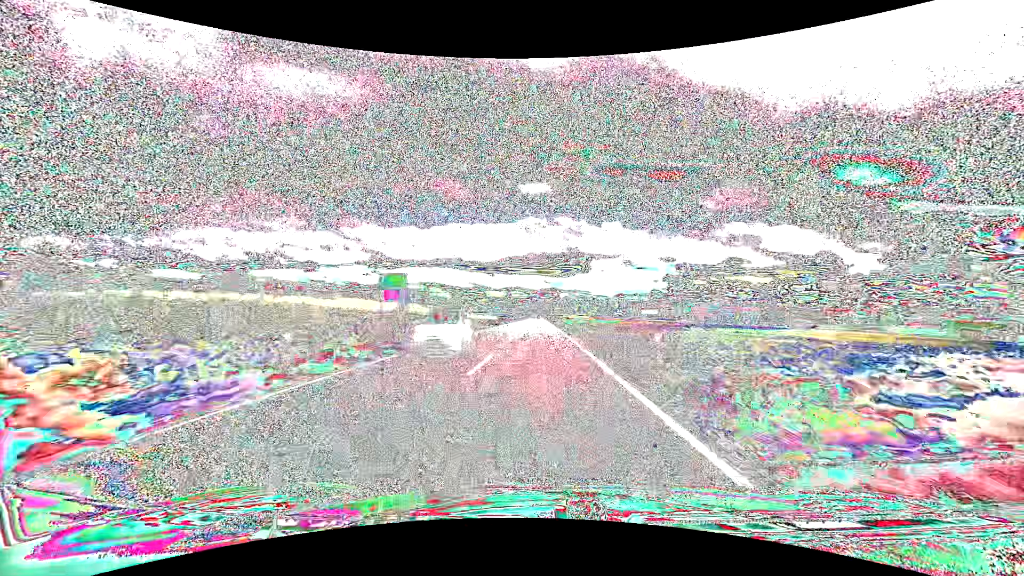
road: tertiary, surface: asphalt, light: Day
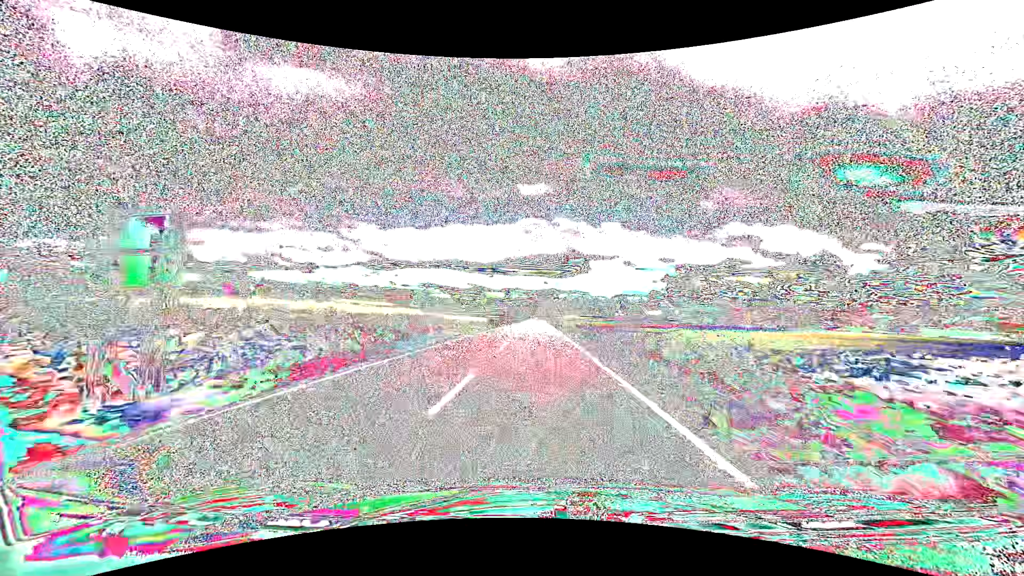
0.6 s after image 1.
(0.0, +16.6) m; 0°
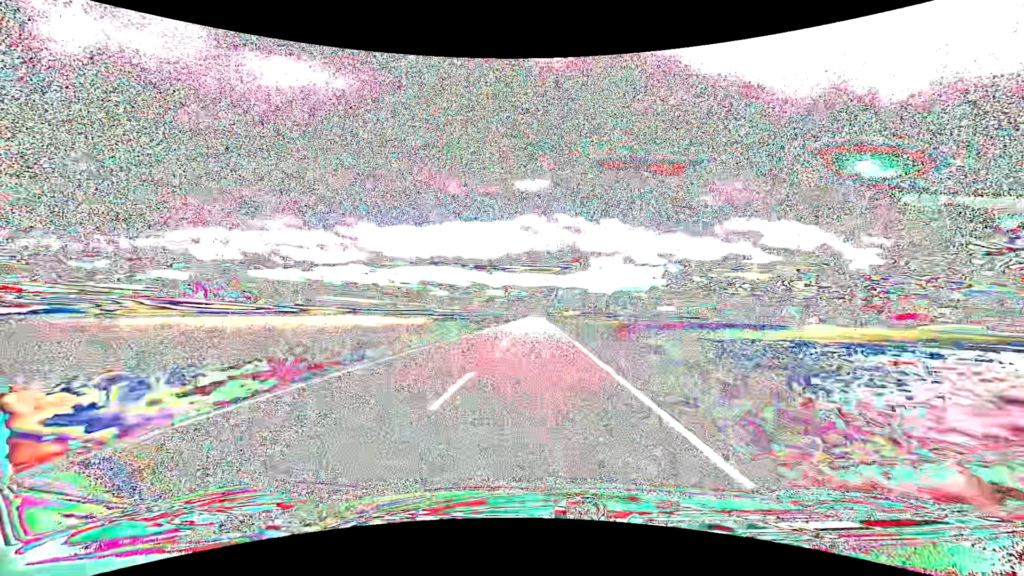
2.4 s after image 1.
(+0.1, +49.5) m; 0°
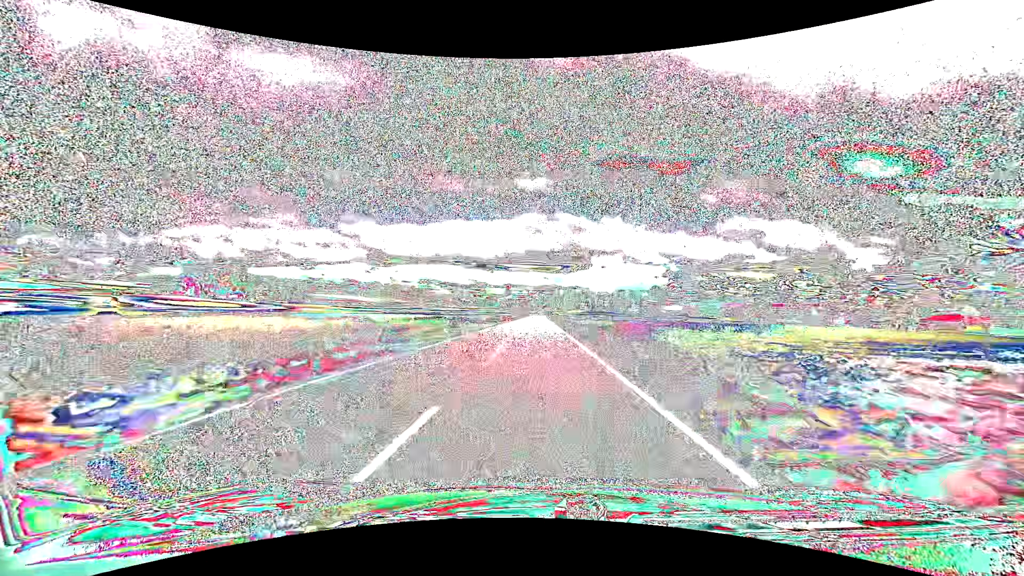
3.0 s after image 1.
(0.0, +16.3) m; 0°
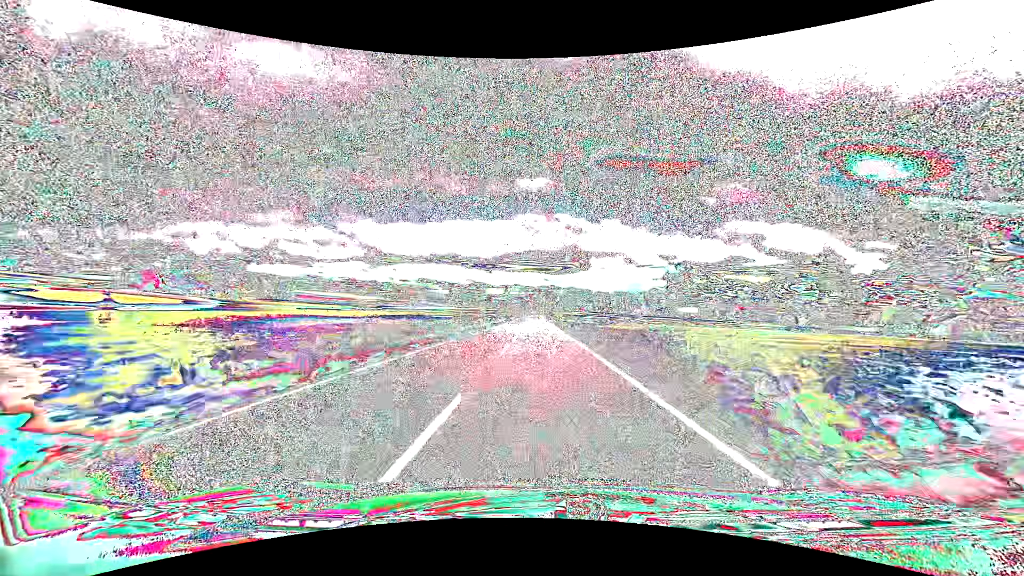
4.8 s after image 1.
(-0.1, +49.2) m; 0°
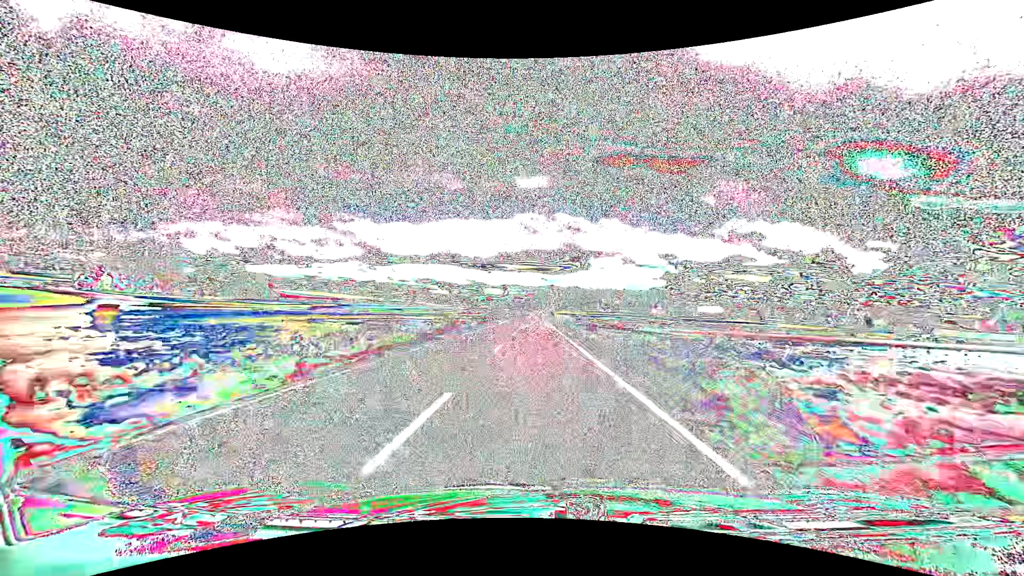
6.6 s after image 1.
(+0.1, +49.4) m; 0°
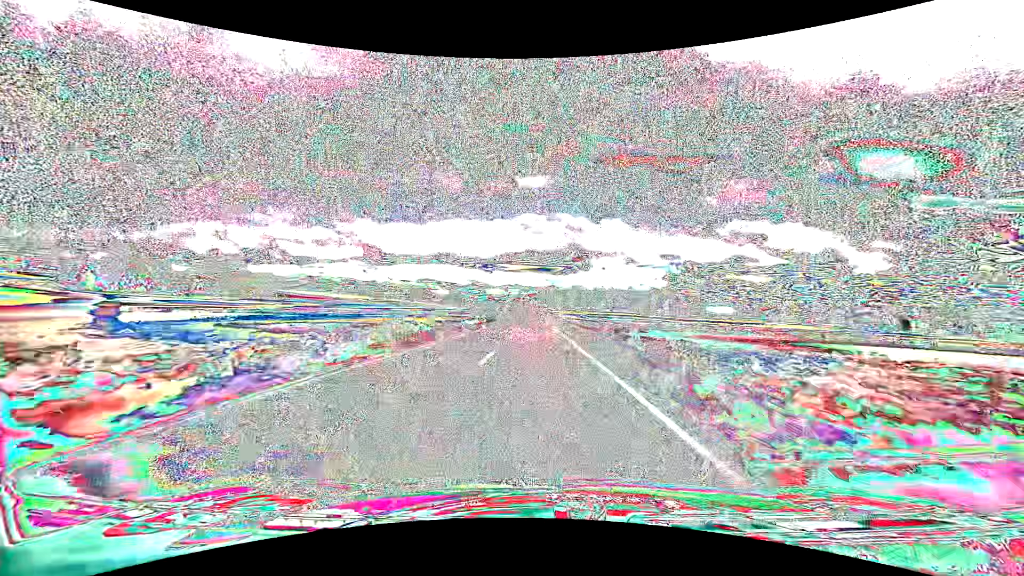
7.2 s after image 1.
(0.0, +16.5) m; 0°
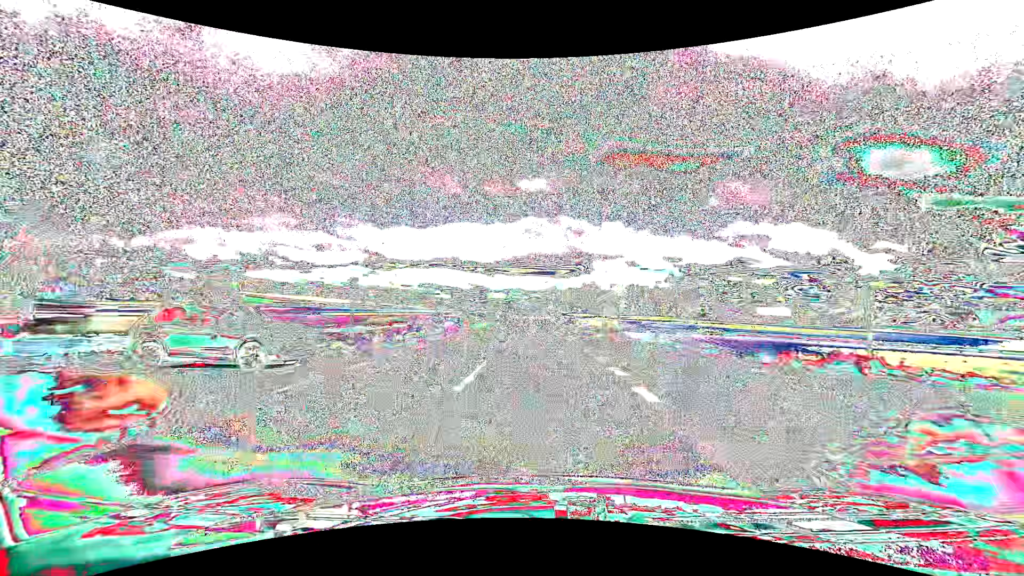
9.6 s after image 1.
(-0.2, +66.7) m; 0°
(0, +10) (0, +20) (0, +30) (0, +40) (0, +50) (0, +60) (0, +70) (0, +80) (0, +90) (0, +100) m
